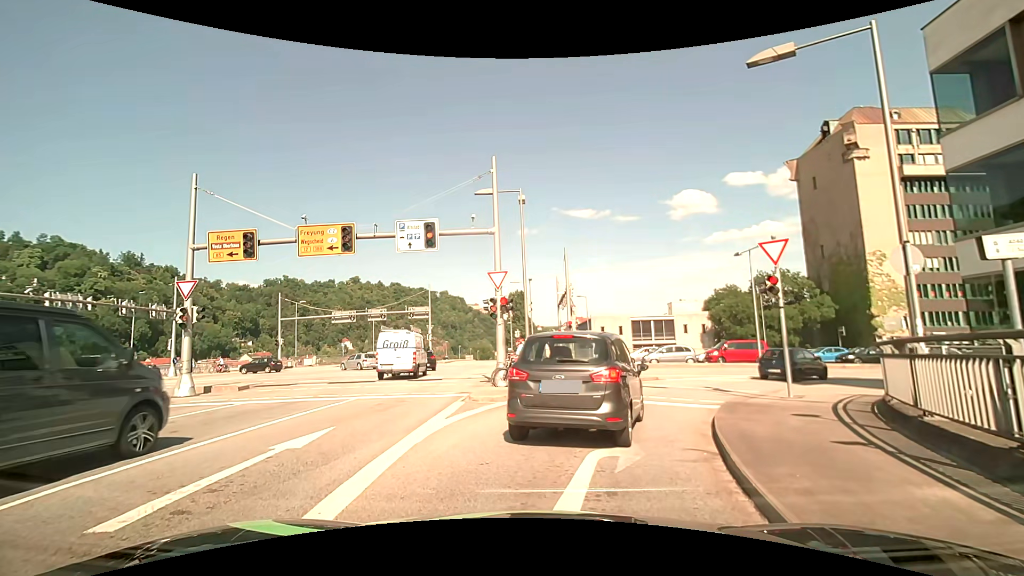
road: primary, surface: asphalt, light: Day
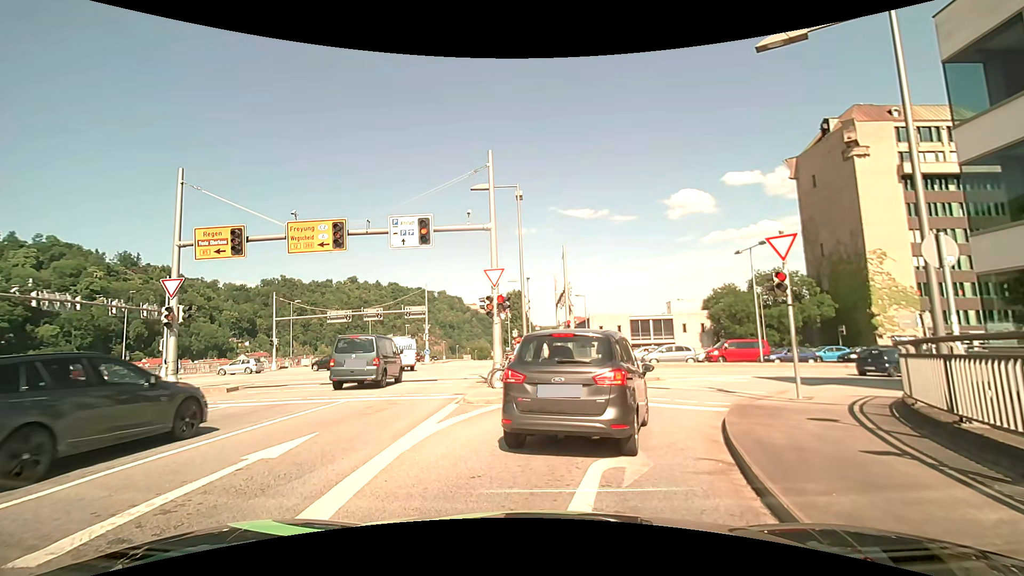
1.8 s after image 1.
(0.0, +0.6) m; 0°
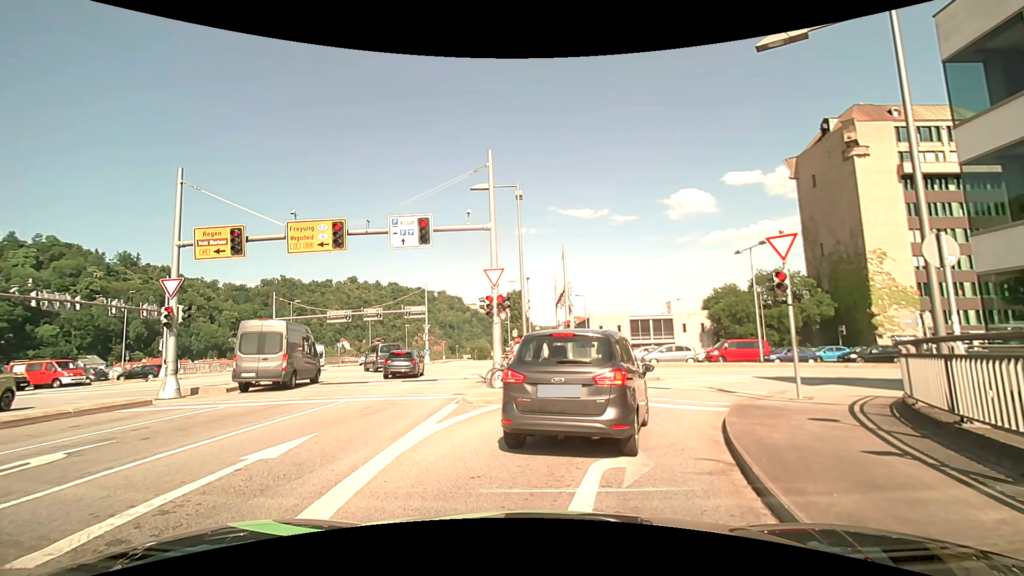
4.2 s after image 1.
(0.0, +0.1) m; 0°
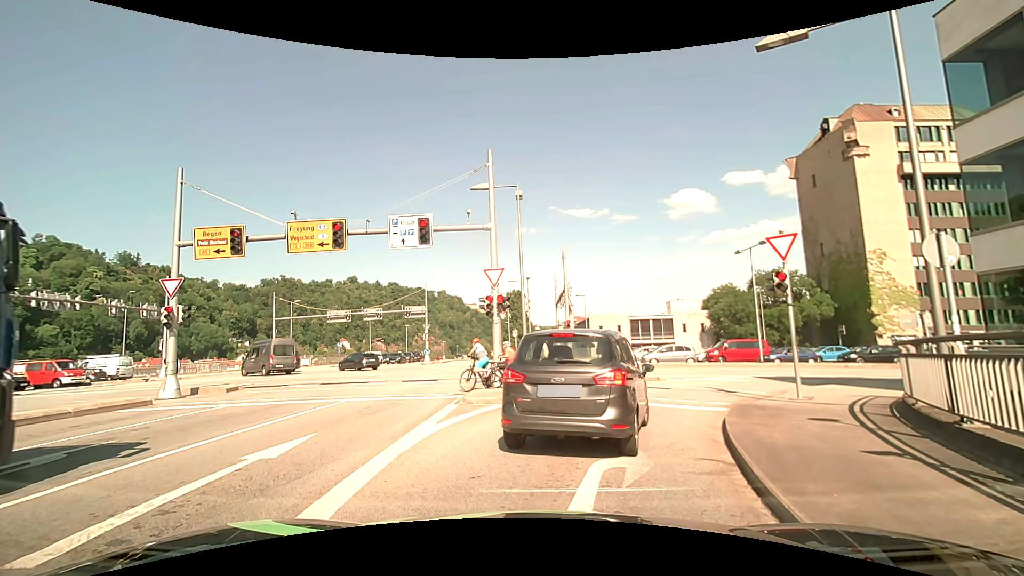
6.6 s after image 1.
(0.0, 0.0) m; 0°
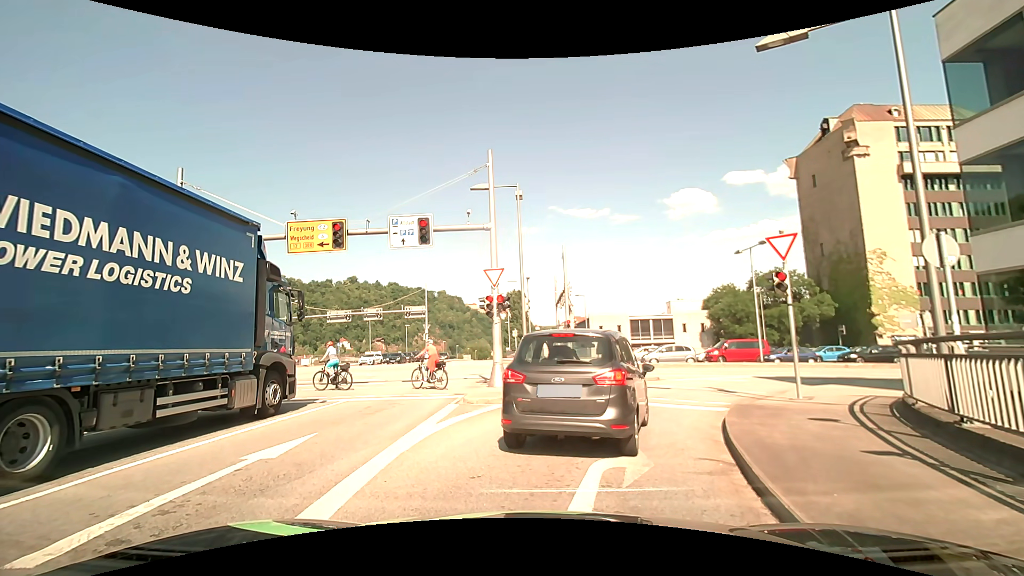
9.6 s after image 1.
(0.0, 0.0) m; 0°
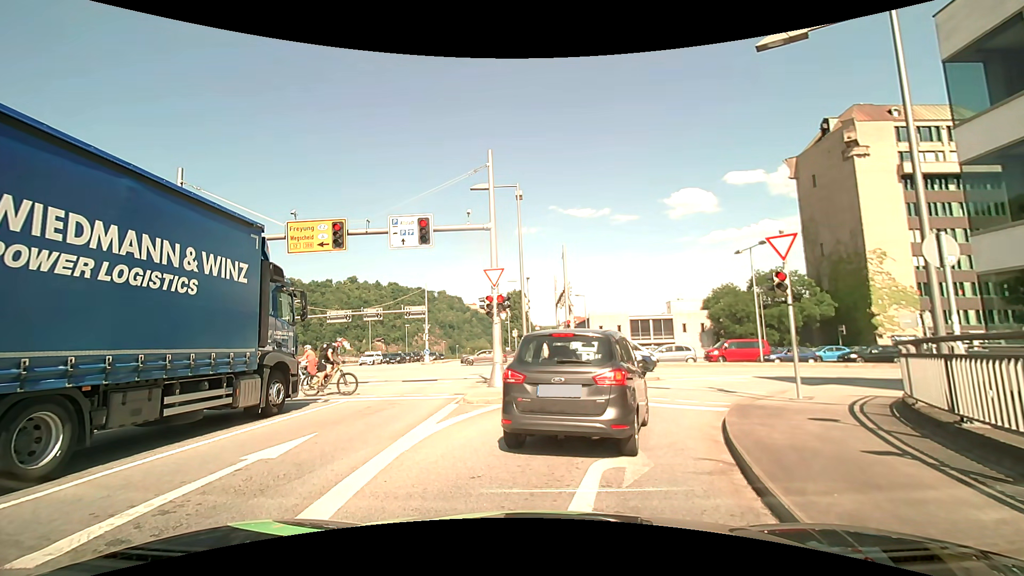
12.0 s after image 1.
(0.0, 0.0) m; 0°
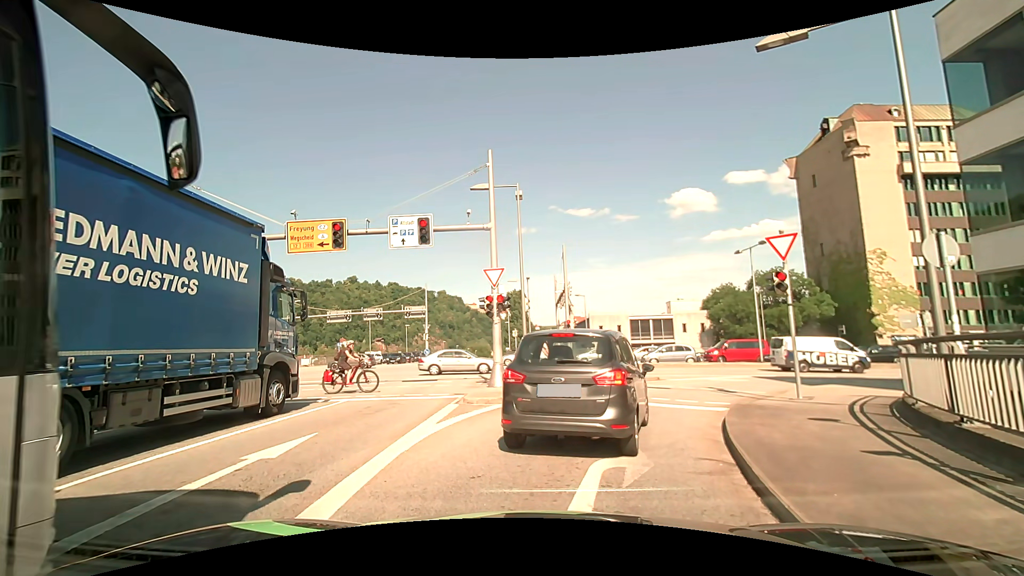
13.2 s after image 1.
(0.0, 0.0) m; 0°
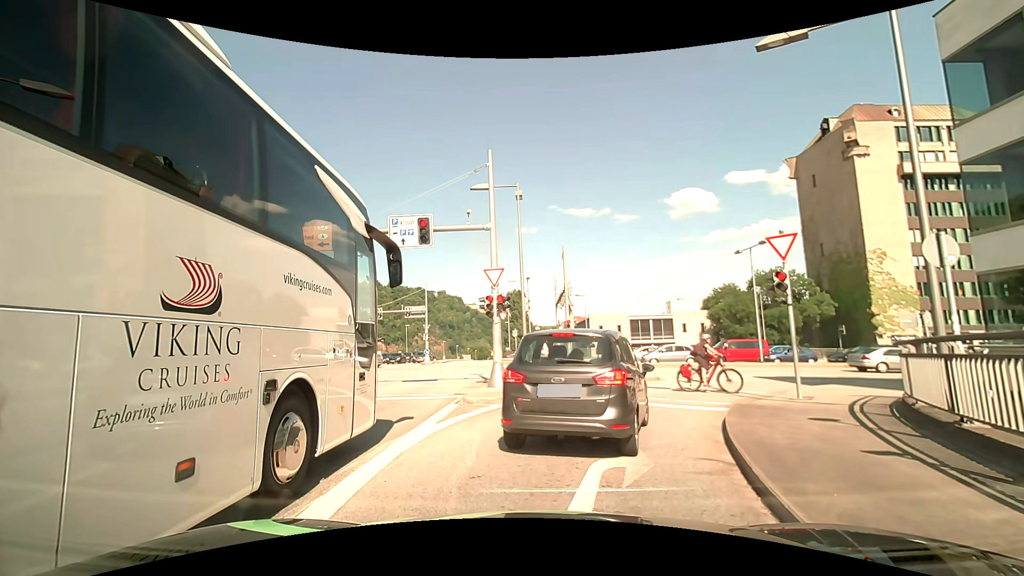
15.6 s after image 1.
(0.0, 0.0) m; 0°
